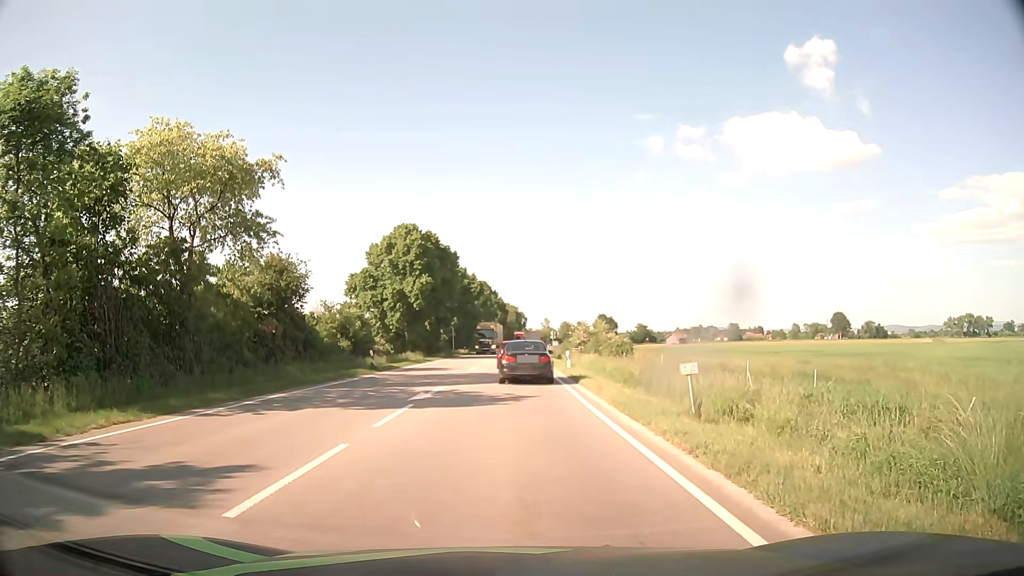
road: primary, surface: asphalt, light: Day
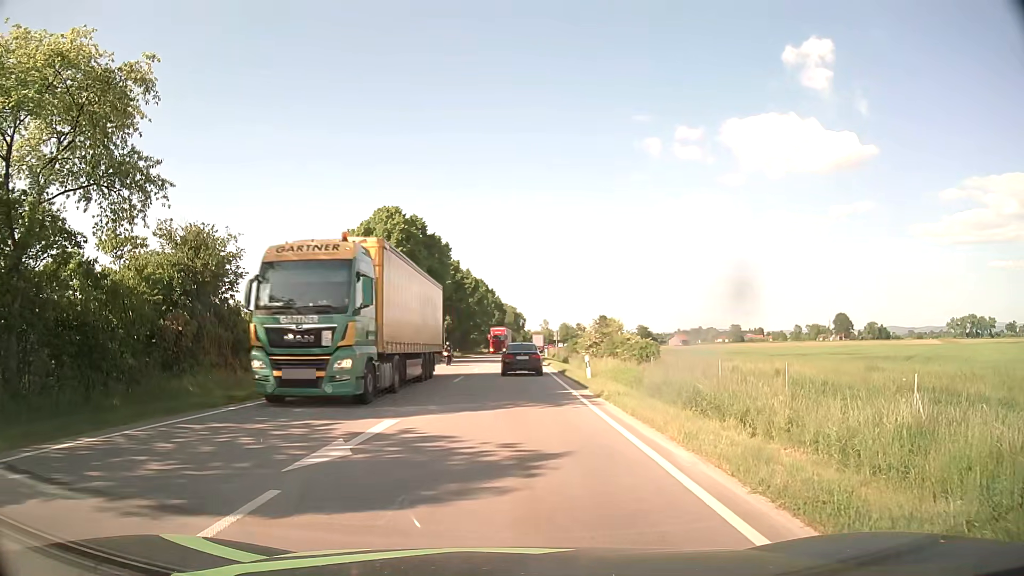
(0.0, +9.2) m; 0°
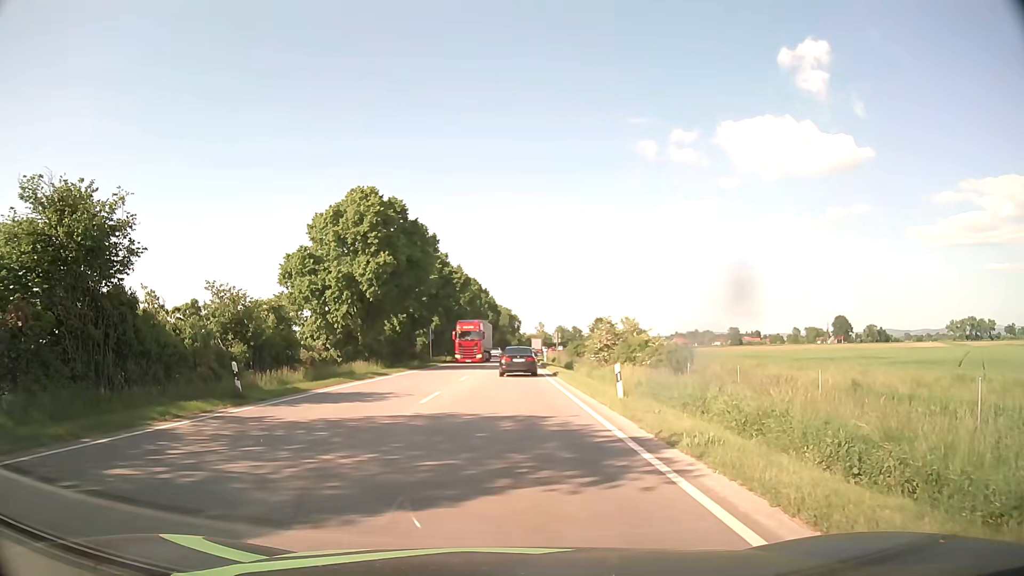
(+0.1, +8.1) m; +1°
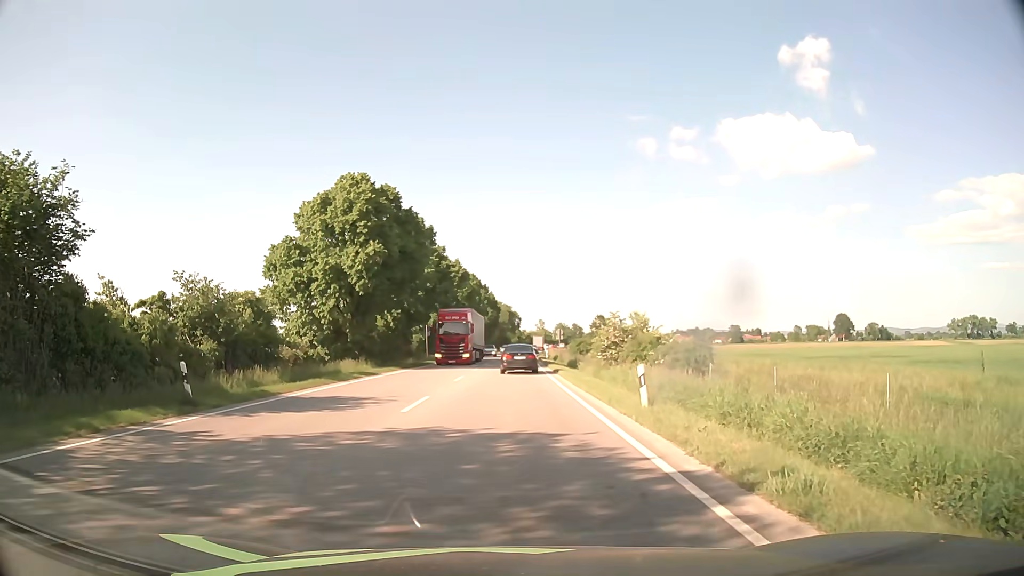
(0.0, +3.0) m; -1°
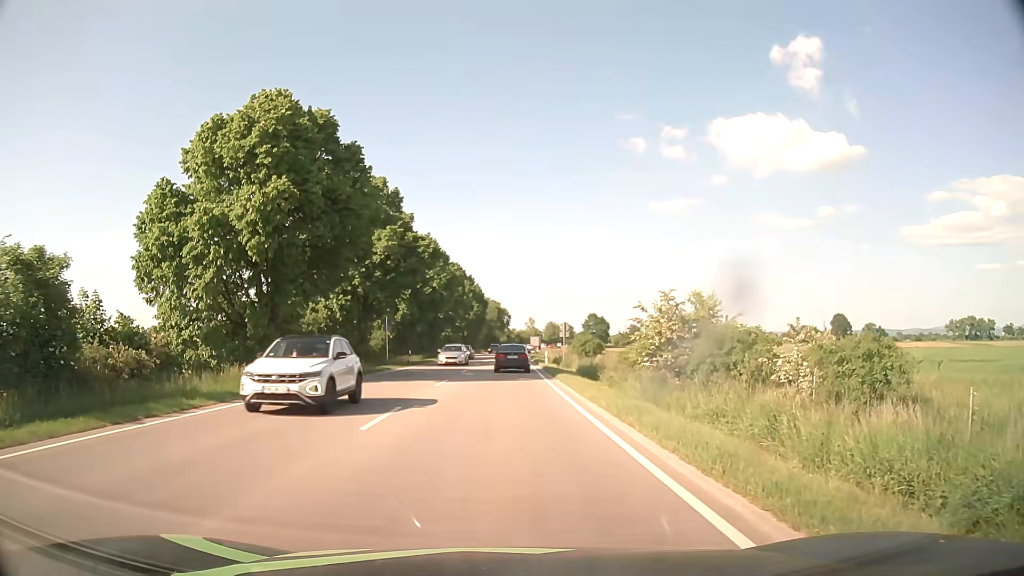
(+0.3, +15.1) m; +2°
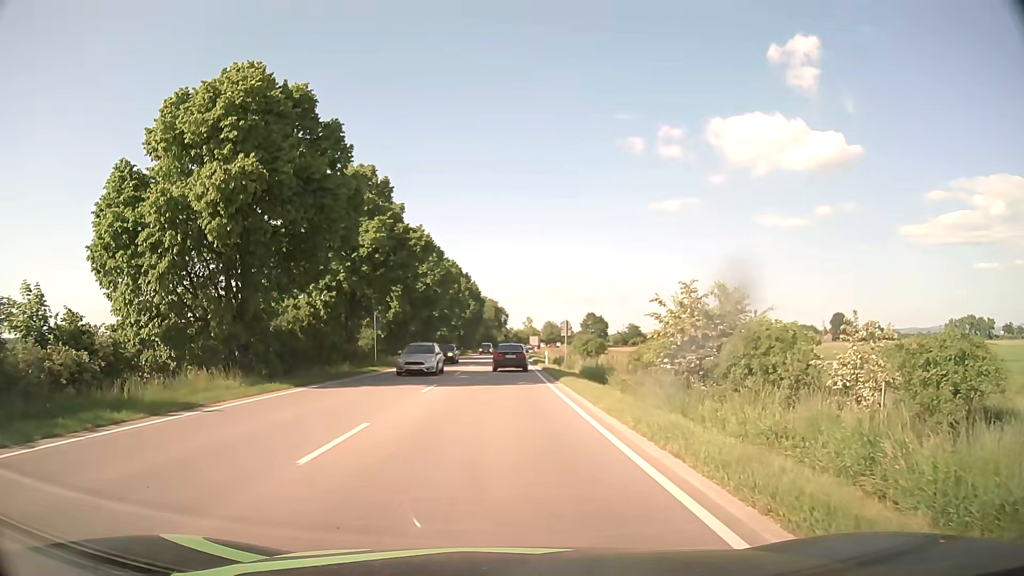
(0.0, +3.3) m; 0°
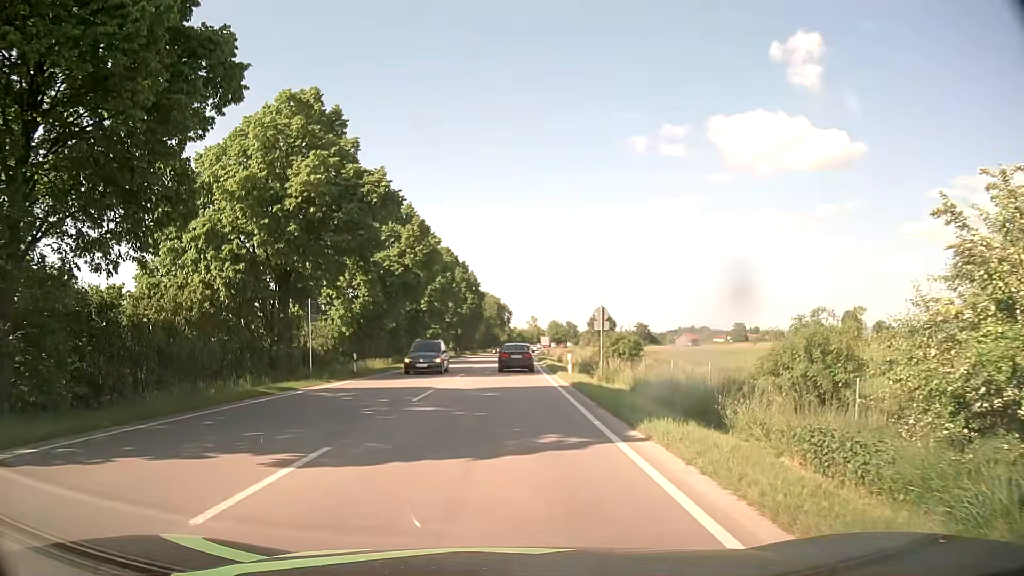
(0.0, +14.8) m; 0°
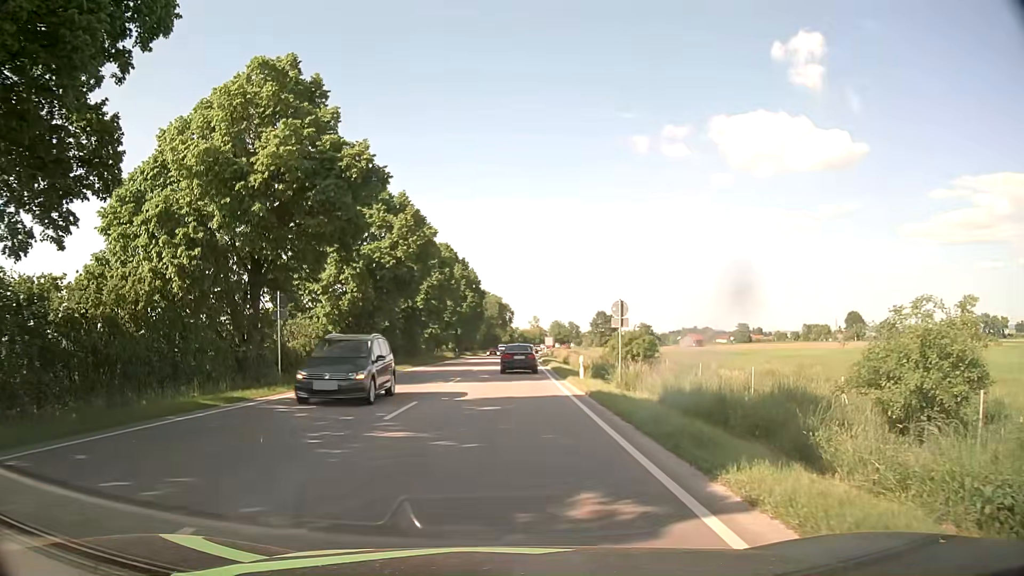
(0.0, +4.2) m; -1°
(0, +10) (0, +20) (0, +30) (+1, +40) (+1, +50) (+1, +60) (+2, +70) (+2, +80) (+3, +90) (+3, +100) m
